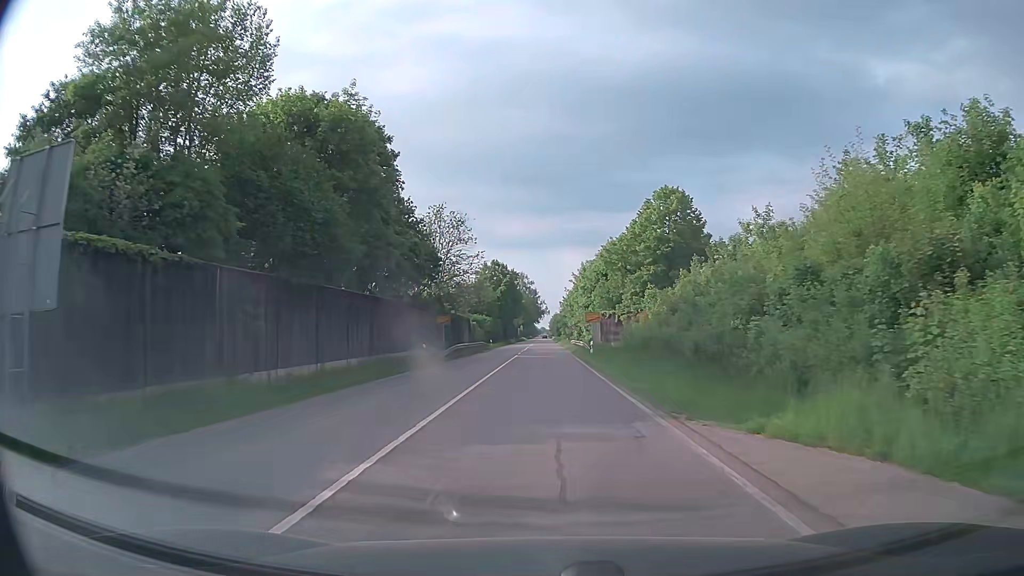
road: secondary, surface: asphalt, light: Day
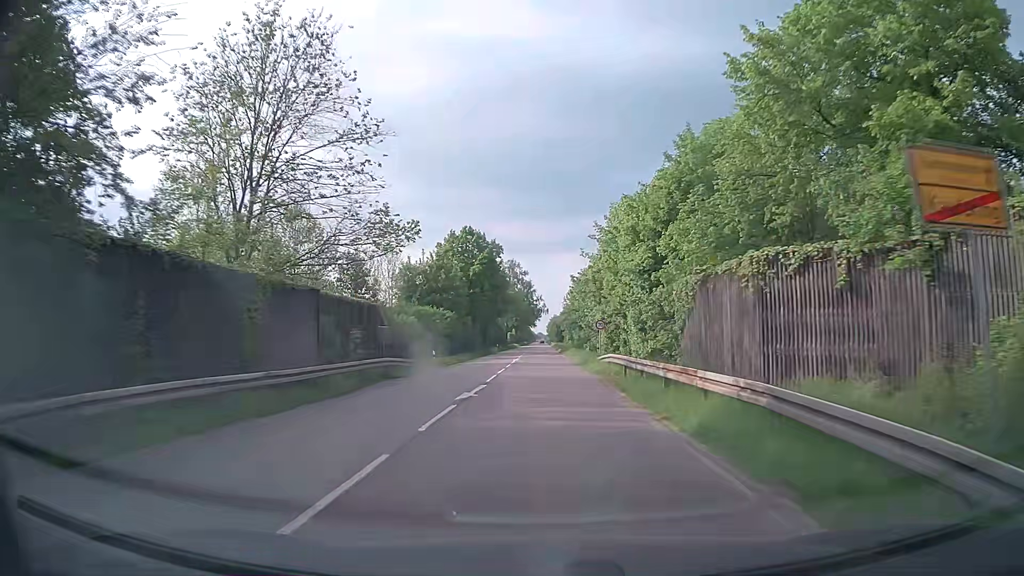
(+0.1, +41.9) m; 0°
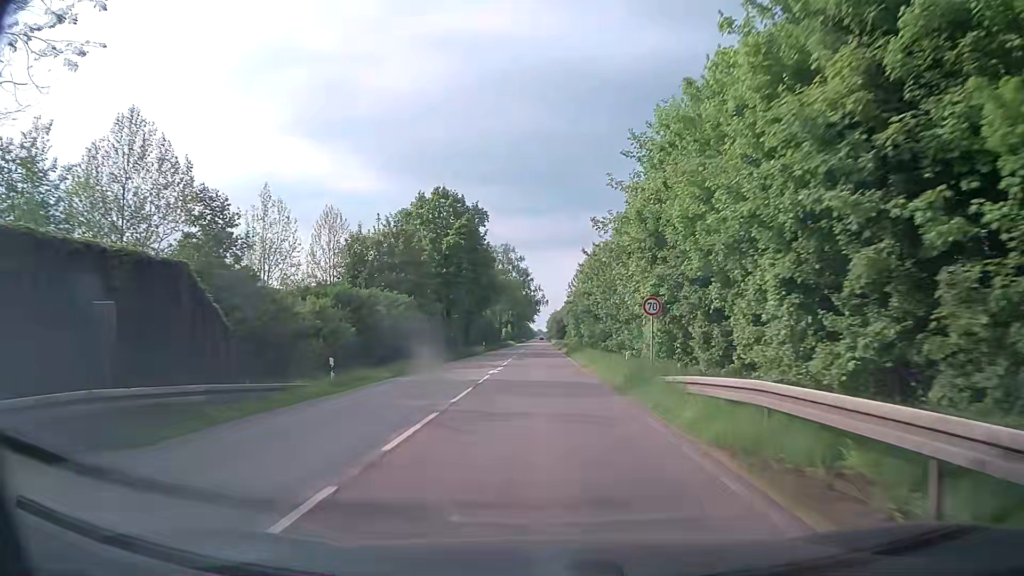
(0.0, +20.2) m; 0°
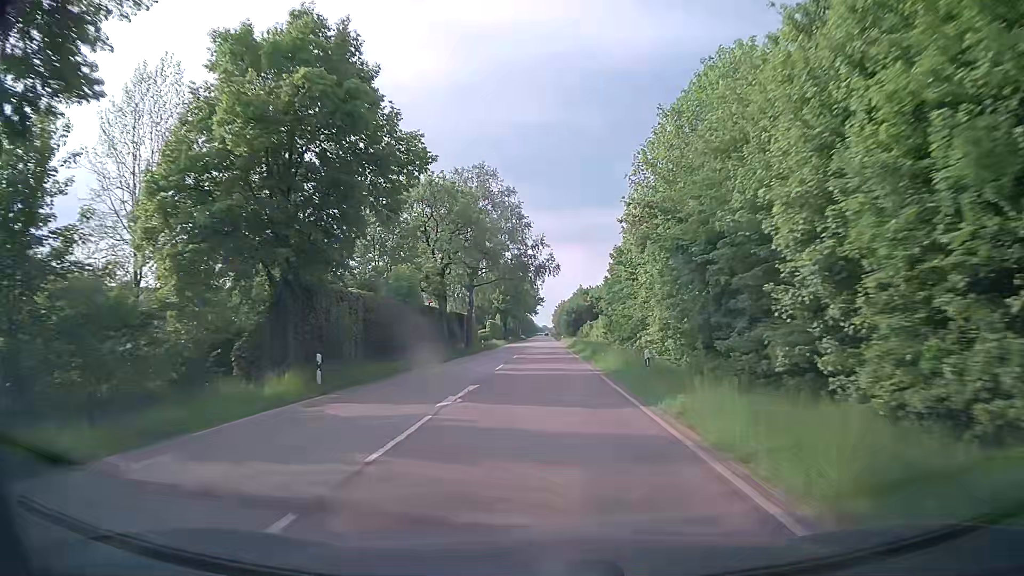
(+0.2, +55.1) m; 0°
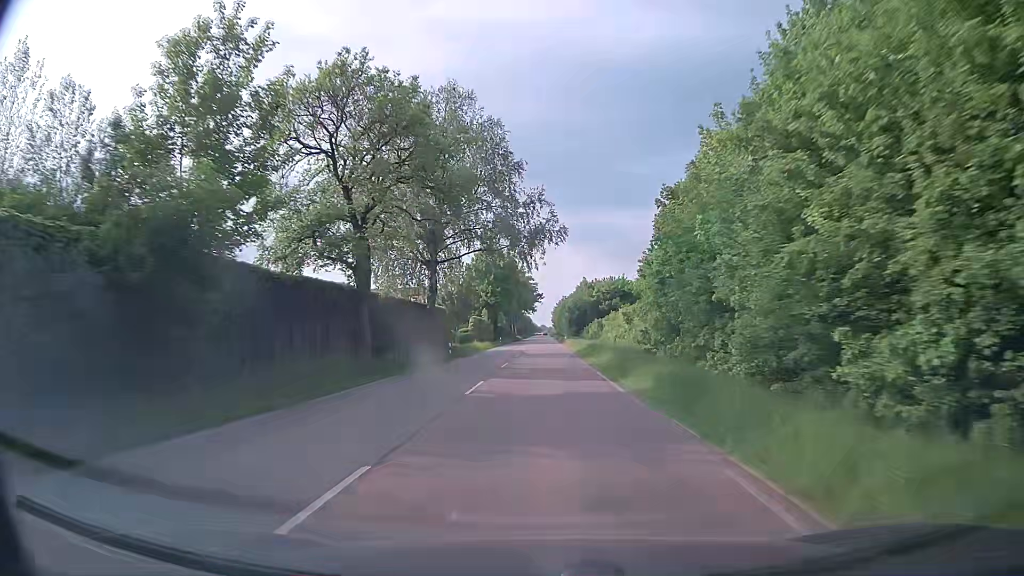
(+0.1, +22.1) m; 0°
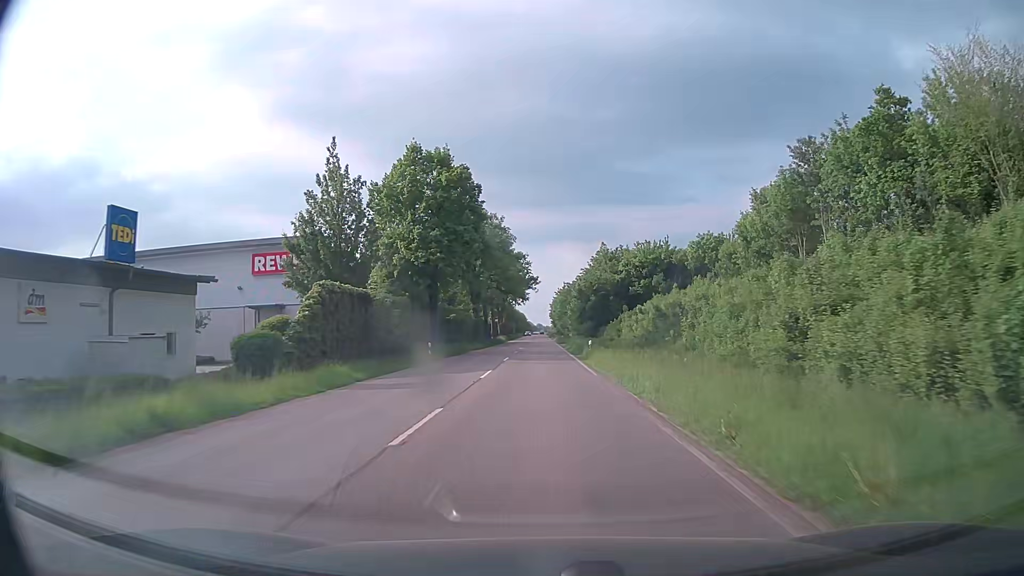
(+0.1, +54.9) m; 0°
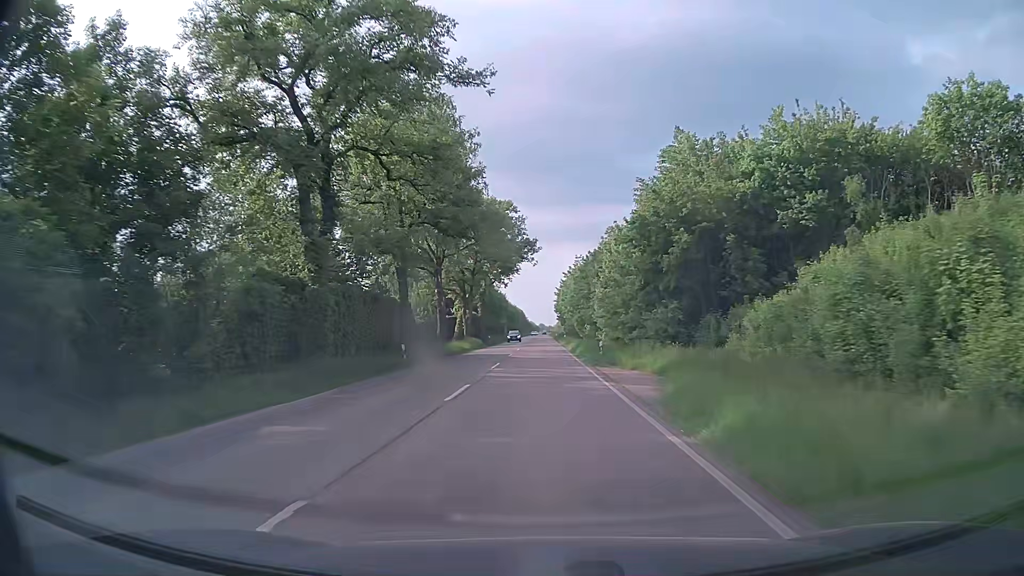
(-0.1, +54.8) m; 0°
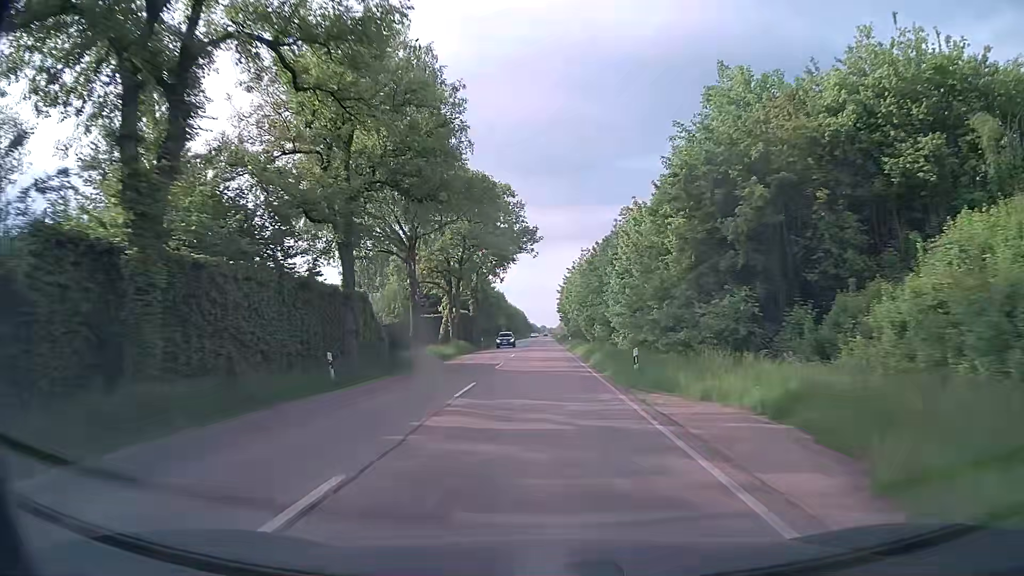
(0.0, +10.9) m; 0°
(0, +10) (0, +20) (0, +30) (0, +40) (0, +50) (0, +60) (0, +70) (0, +80) (0, +90) (0, +100) m
